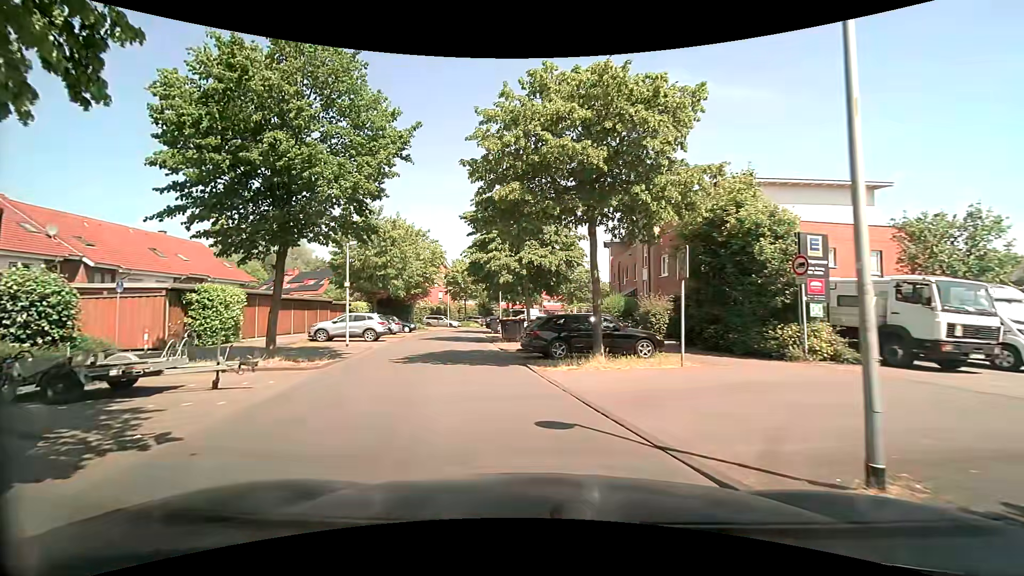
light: Day
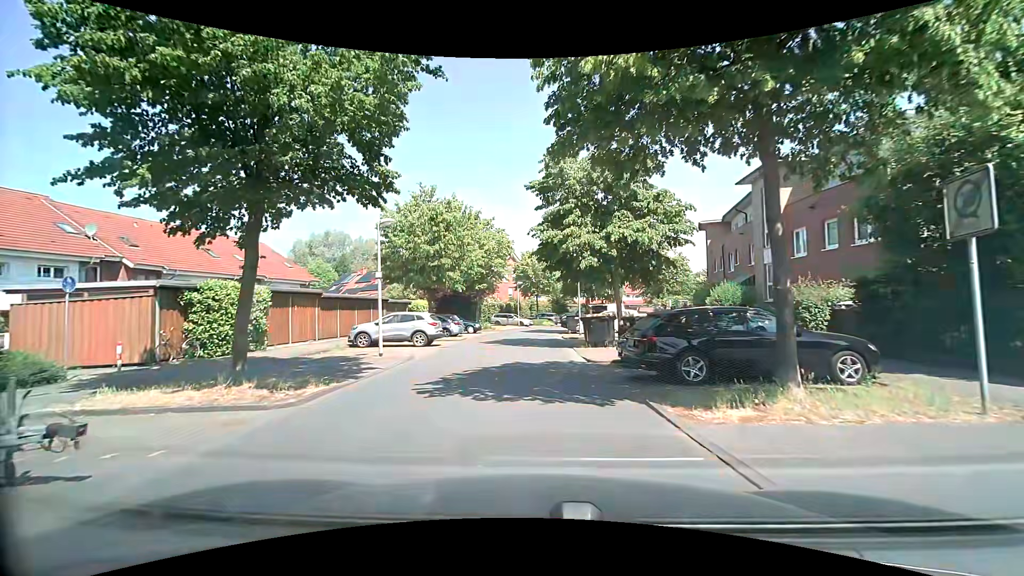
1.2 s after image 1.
(-0.6, +6.2) m; -11°
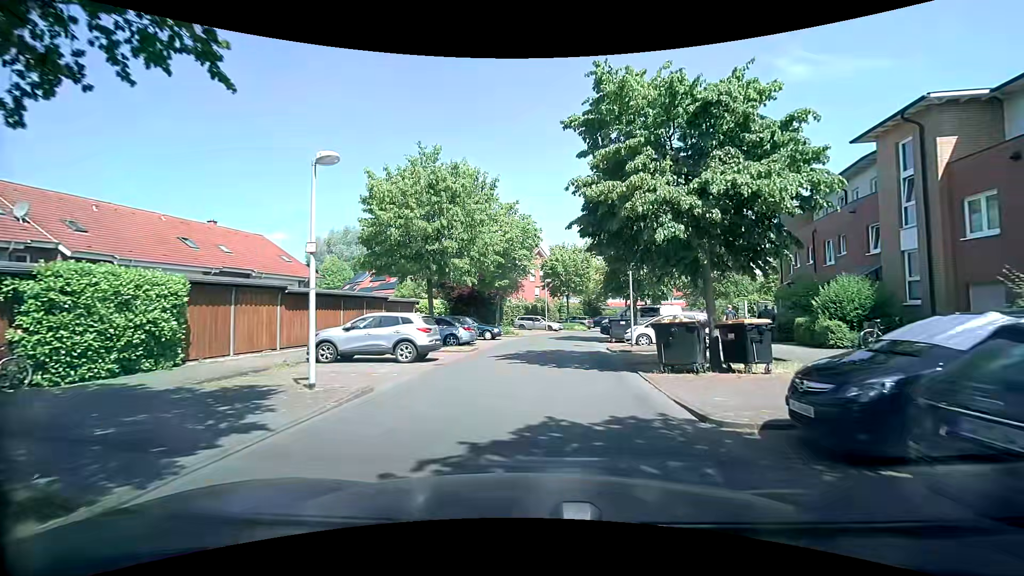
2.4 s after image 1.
(-0.2, +7.5) m; -3°
